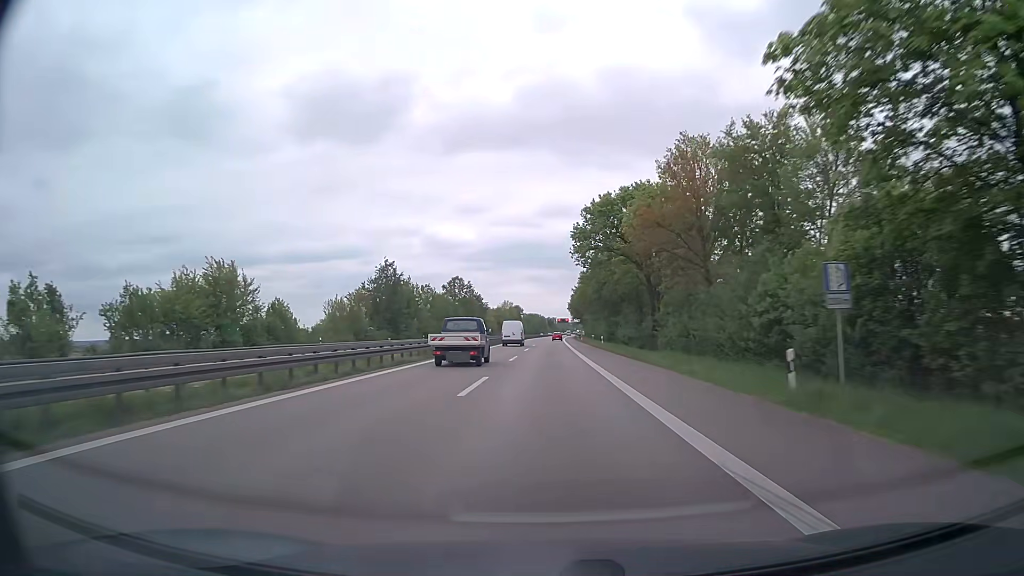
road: trunk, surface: asphalt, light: Day
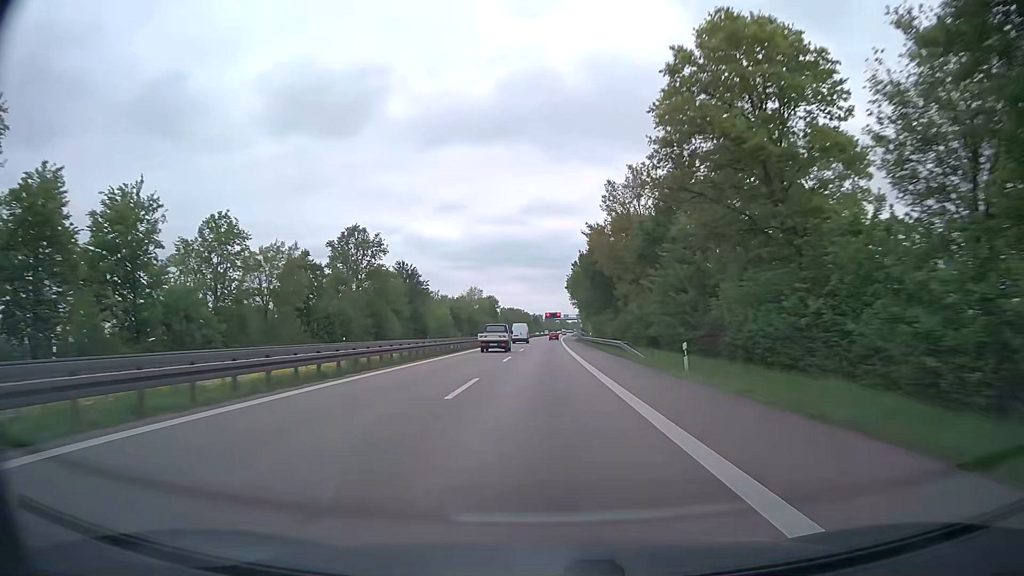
(+1.0, +91.1) m; +1°
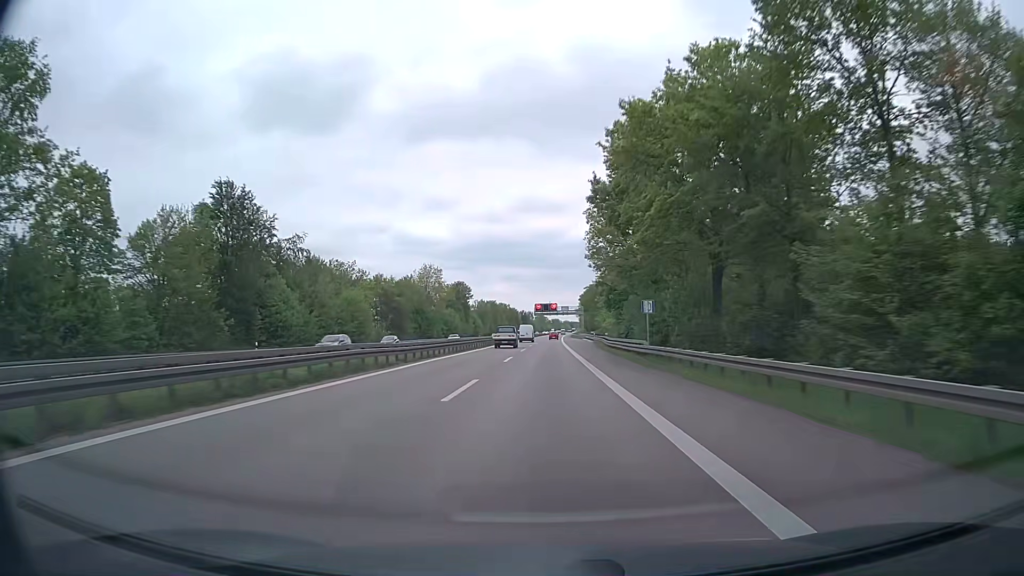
(+0.4, +72.8) m; +1°
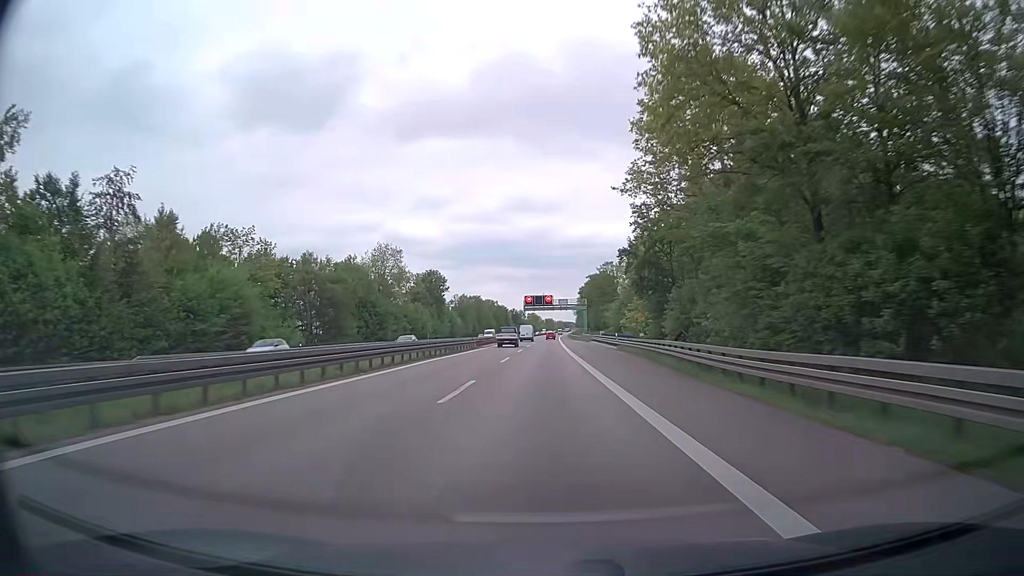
(+0.1, +36.4) m; +1°
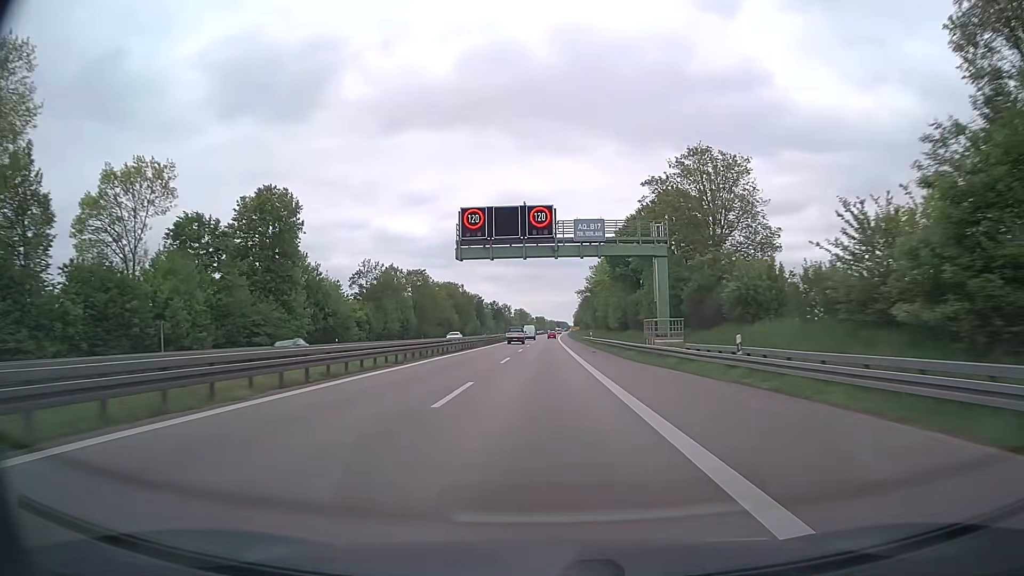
(+0.4, +91.2) m; +1°
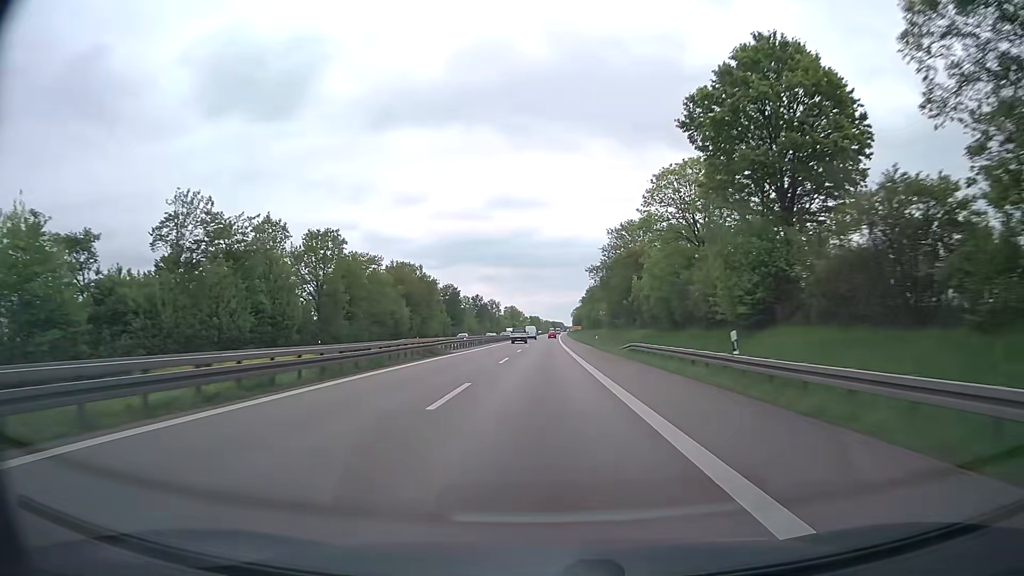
(+0.3, +54.7) m; 0°
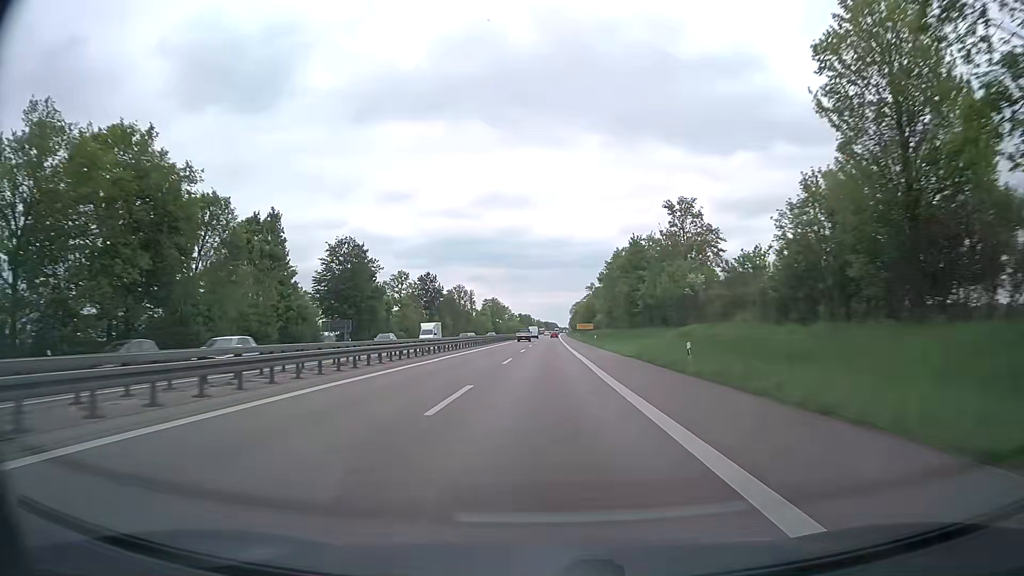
(+0.6, +91.2) m; +1°
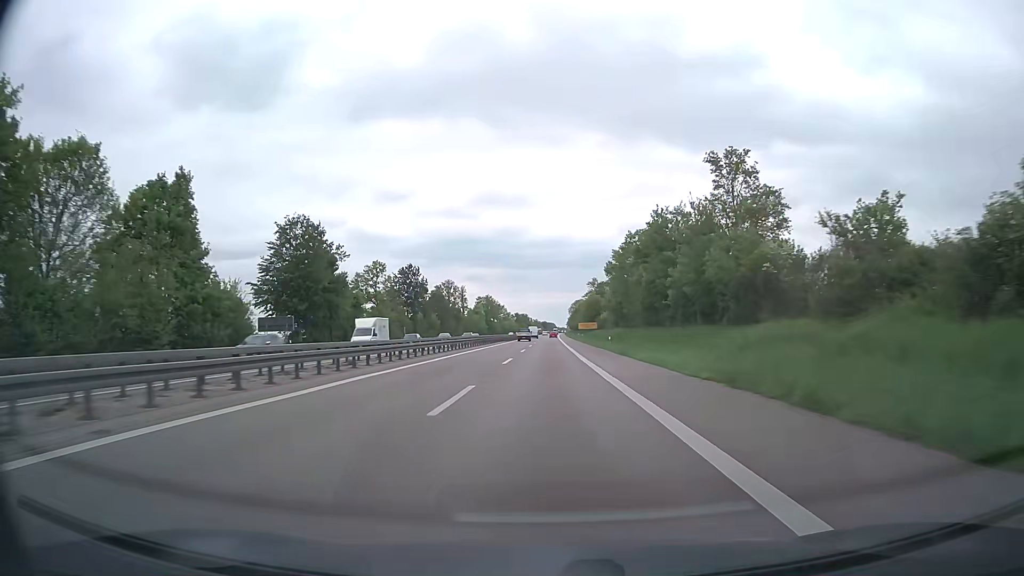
(0.0, +18.2) m; 0°
(0, +10) (0, +20) (0, +30) (0, +40) (0, +50) (0, +60) (0, +70) (0, +80) (+1, +90) (+1, +100) m
